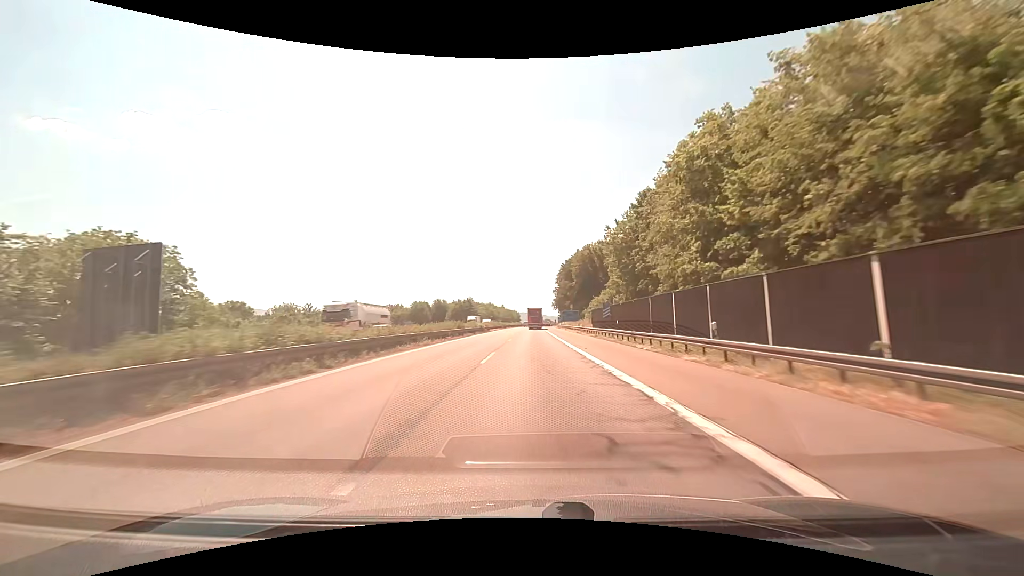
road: motorway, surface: asphalt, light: Day
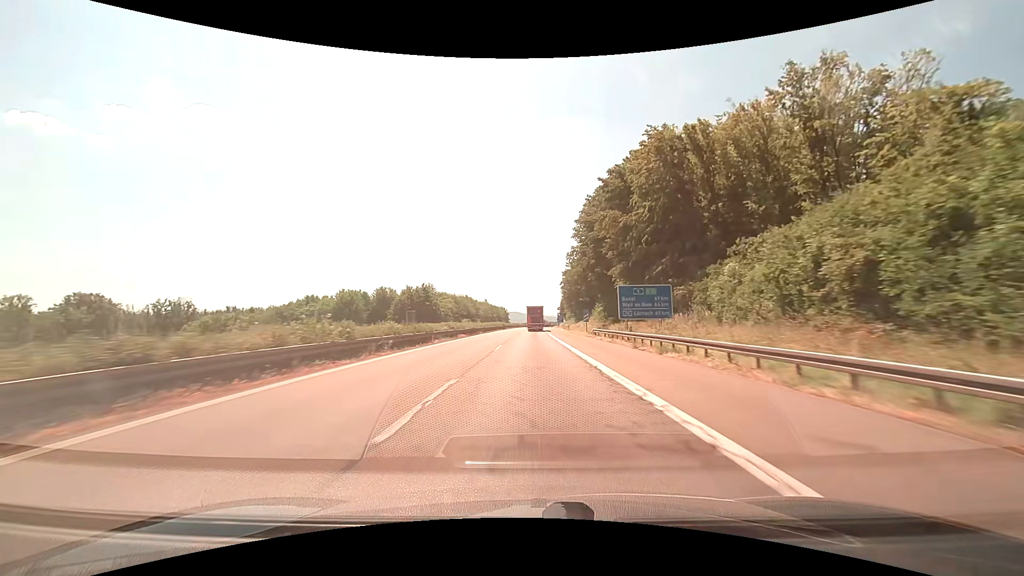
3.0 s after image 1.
(+0.7, +83.0) m; +1°
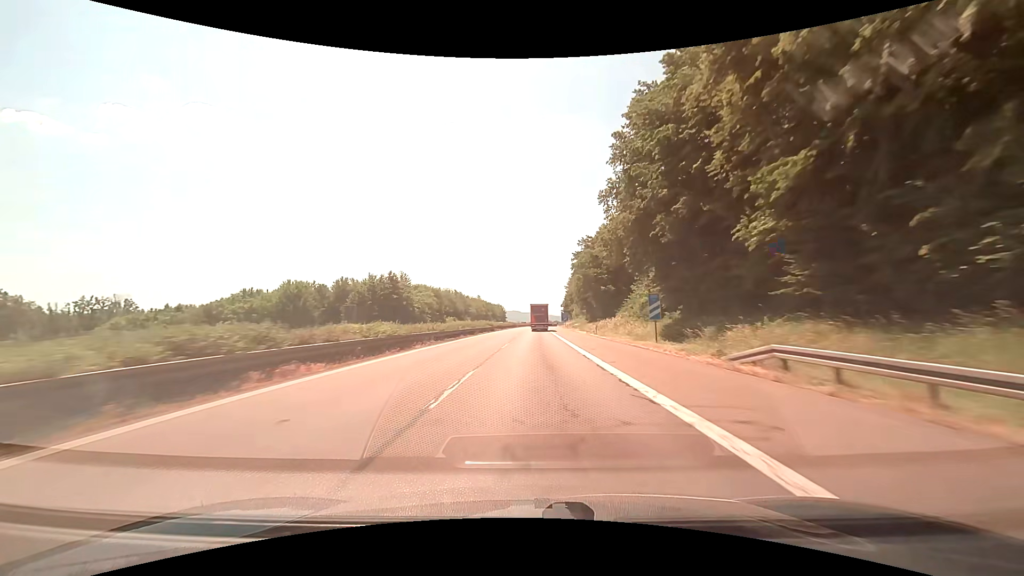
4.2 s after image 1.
(0.0, +34.0) m; 0°
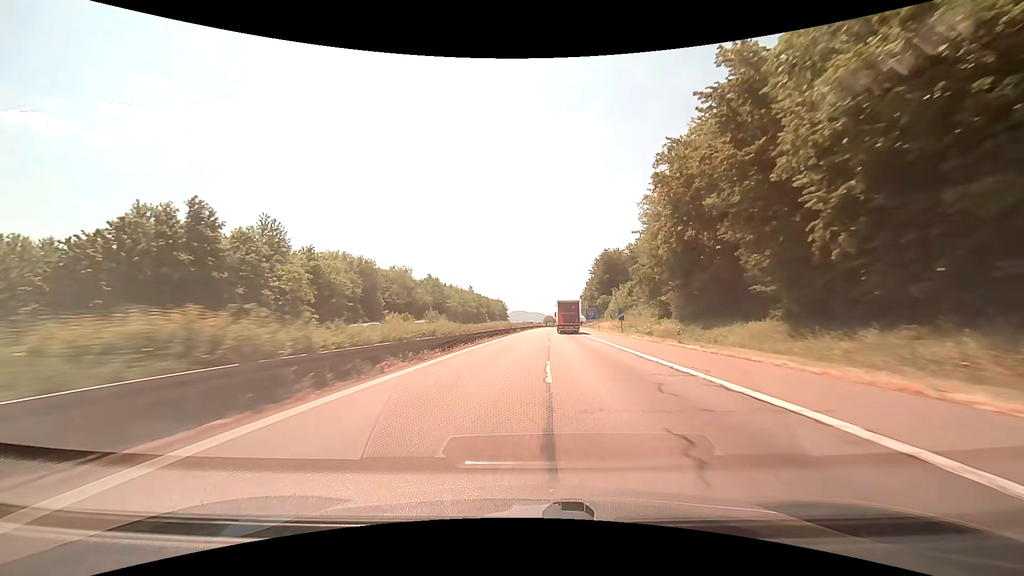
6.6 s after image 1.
(-0.8, +68.9) m; -1°
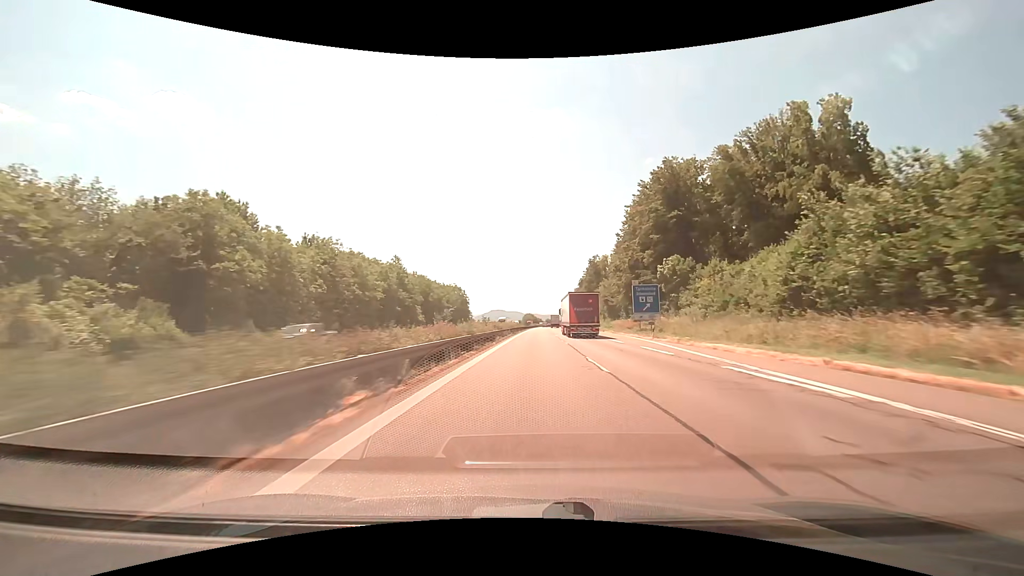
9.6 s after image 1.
(+1.9, +87.9) m; +2°
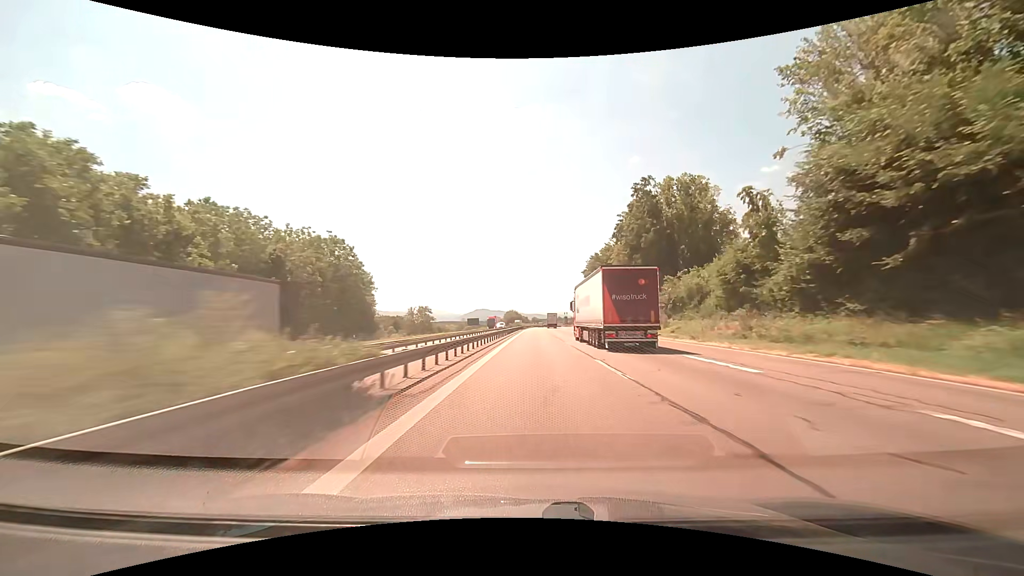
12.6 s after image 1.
(+1.5, +92.0) m; +2°
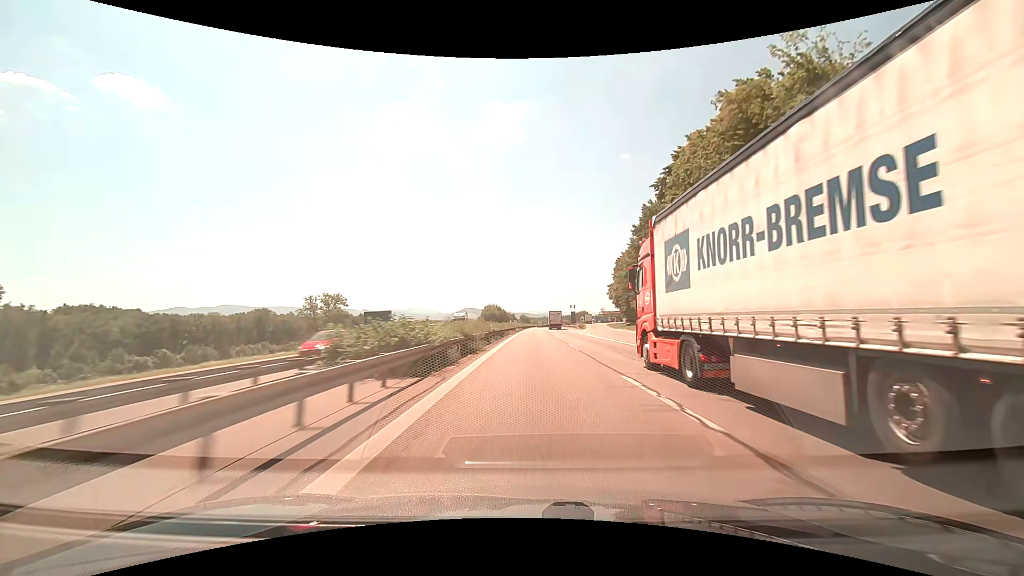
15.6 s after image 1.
(+1.3, +95.9) m; +1°
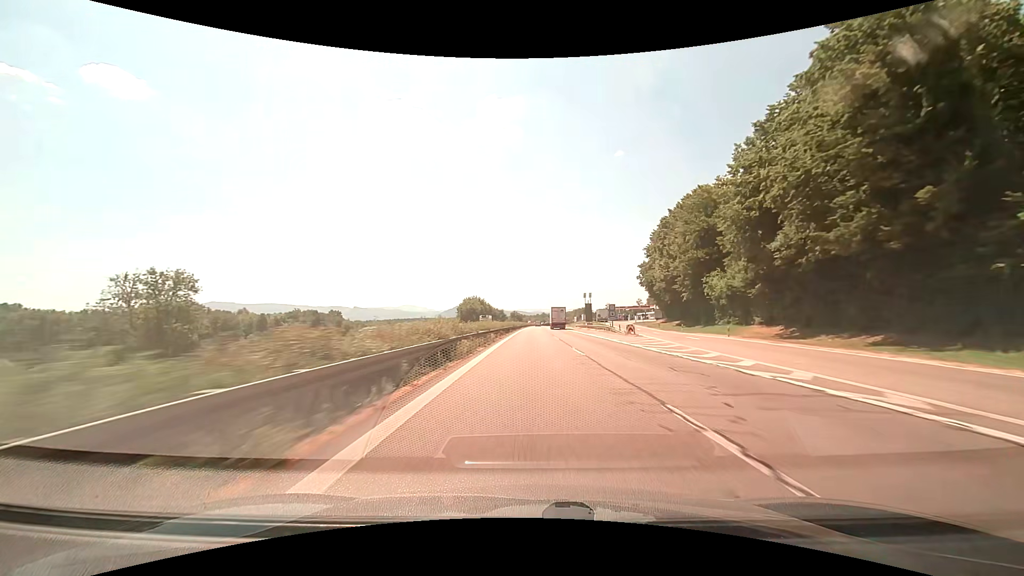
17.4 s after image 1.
(+0.5, +58.4) m; +1°
(0, +10) (0, +20) (0, +30) (0, +40) (0, +50) (0, +60) (+1, +70) (+1, +80) (+1, +90) (+1, +100) m
